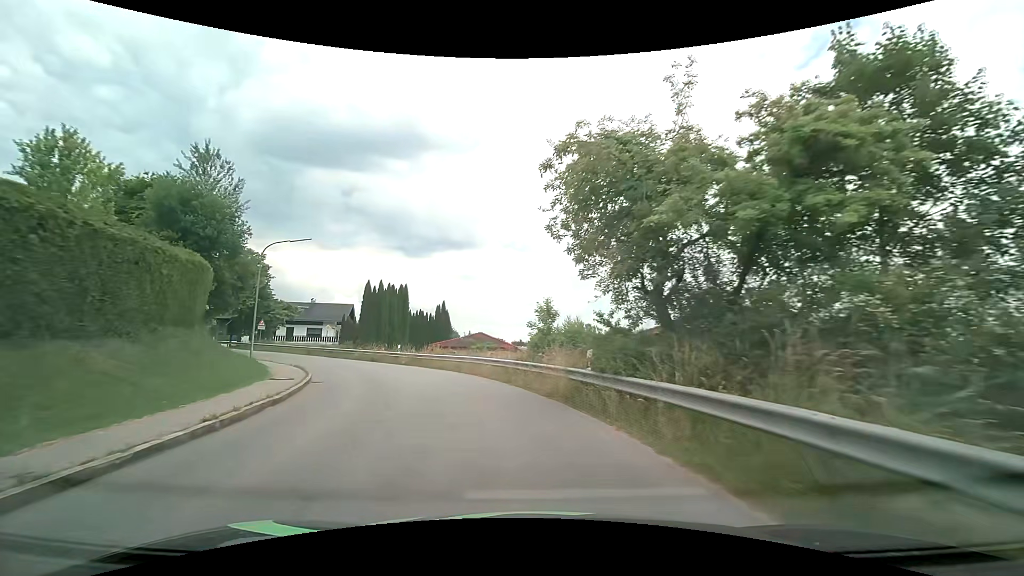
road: tertiary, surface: asphalt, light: Day
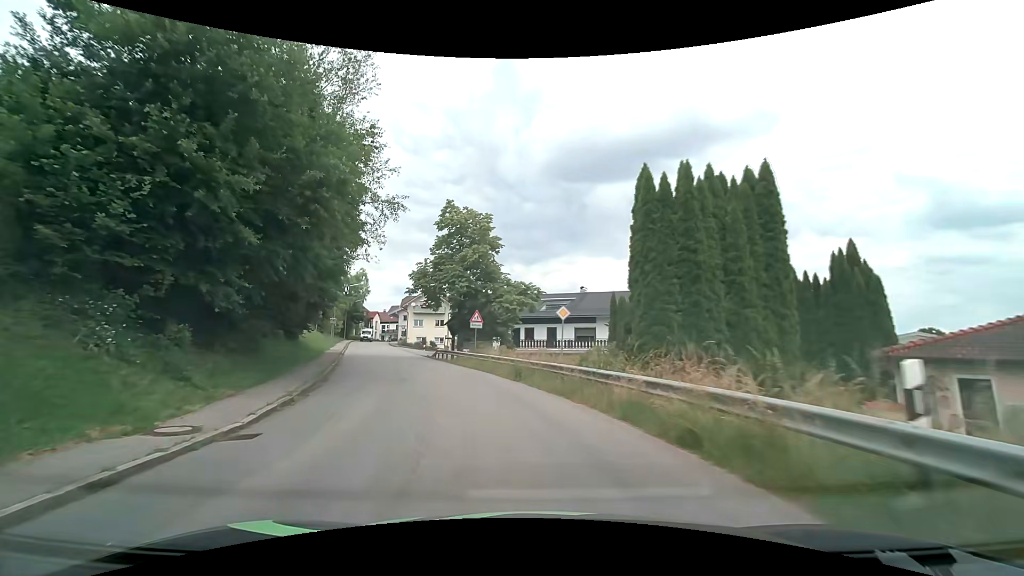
(-8.5, +29.1) m; -34°
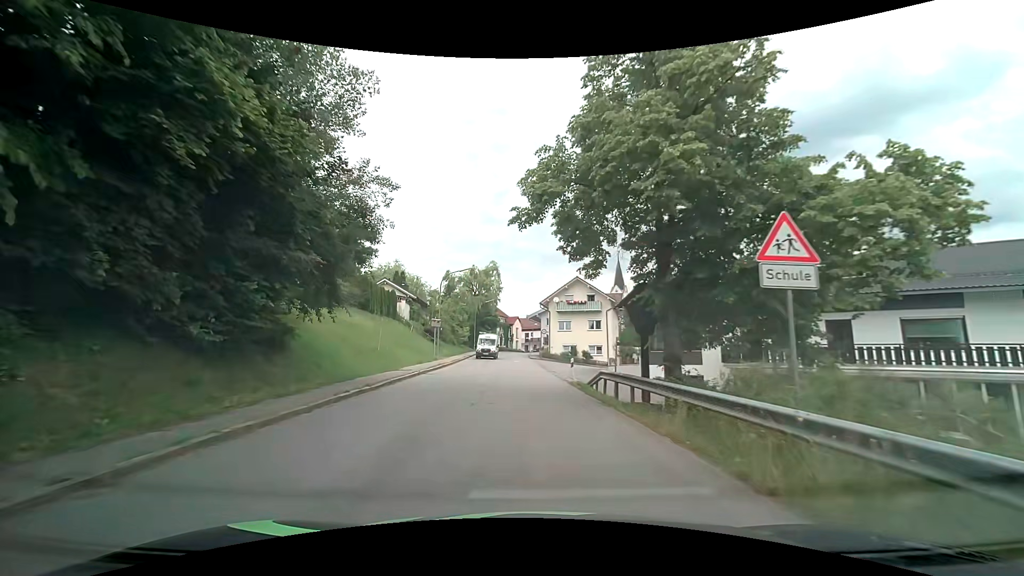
(-4.3, +23.4) m; -17°
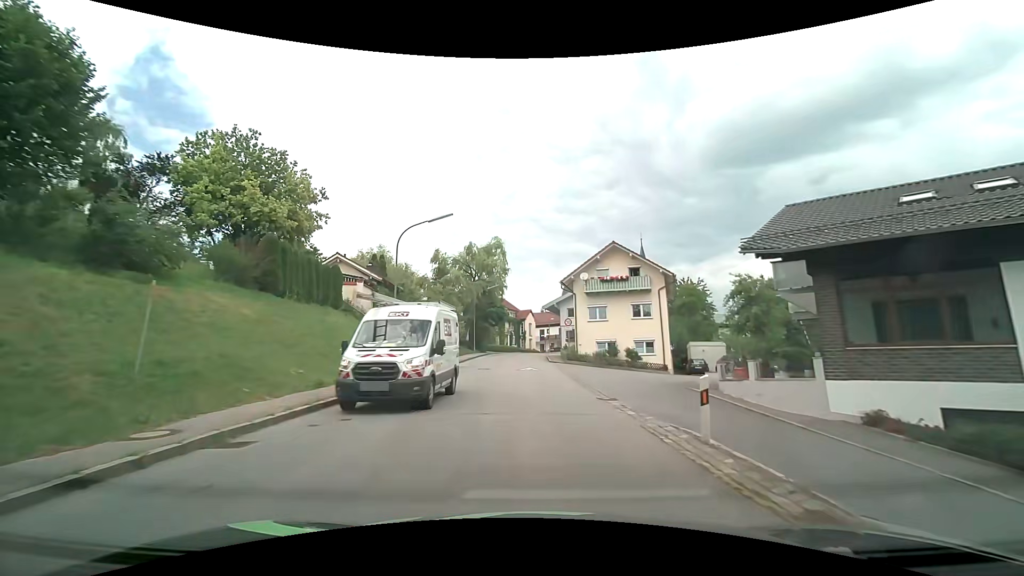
(-0.5, +17.3) m; -2°
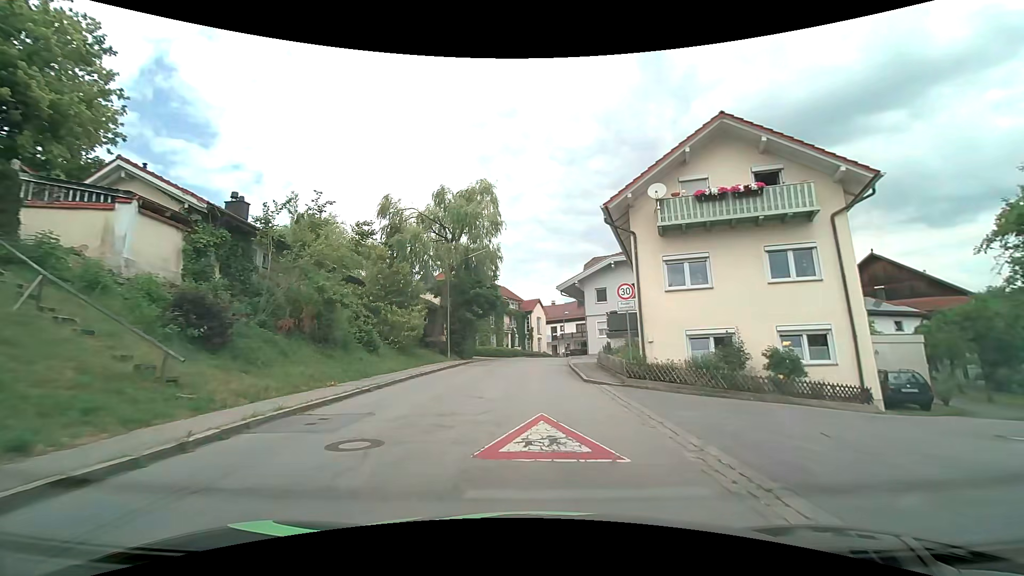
(-0.2, +21.4) m; -1°
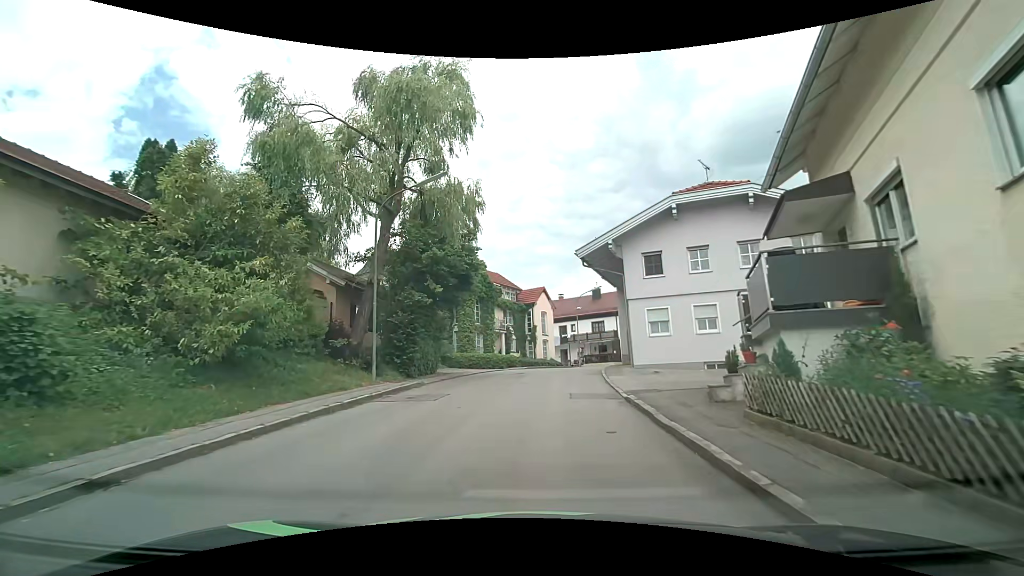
(-0.1, +16.4) m; -1°
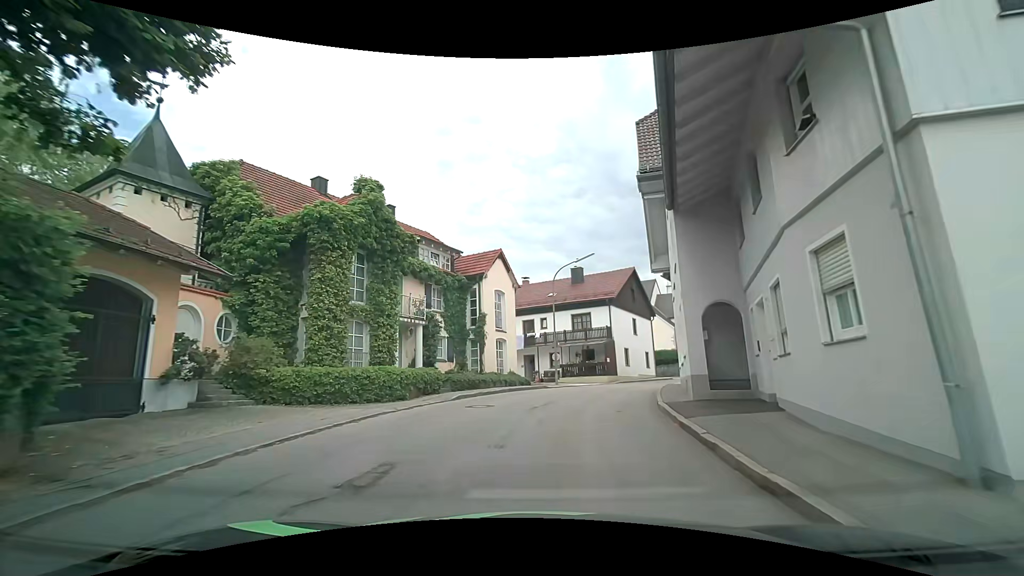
(+0.5, +19.4) m; +4°
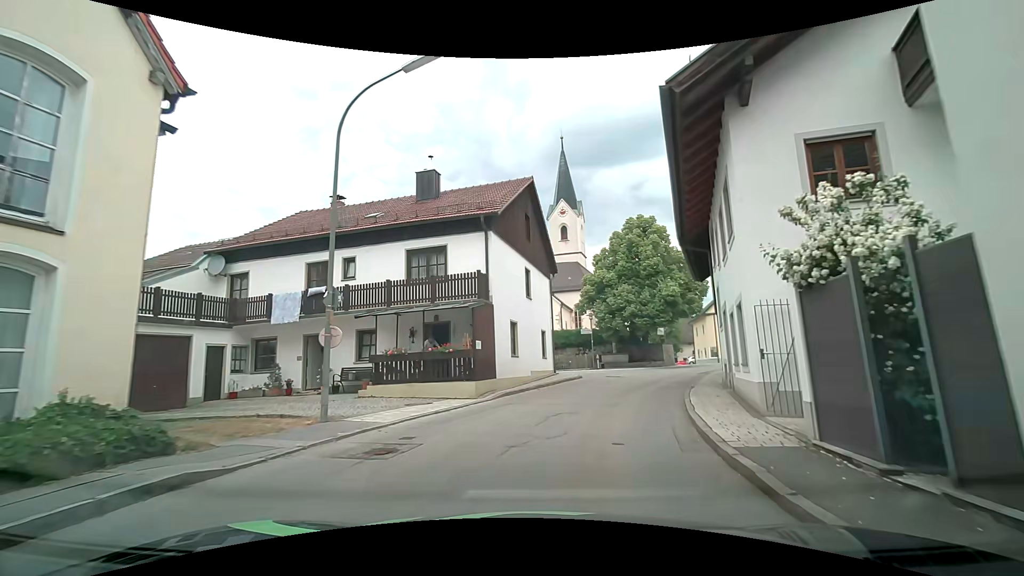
(+2.2, +19.8) m; +15°
